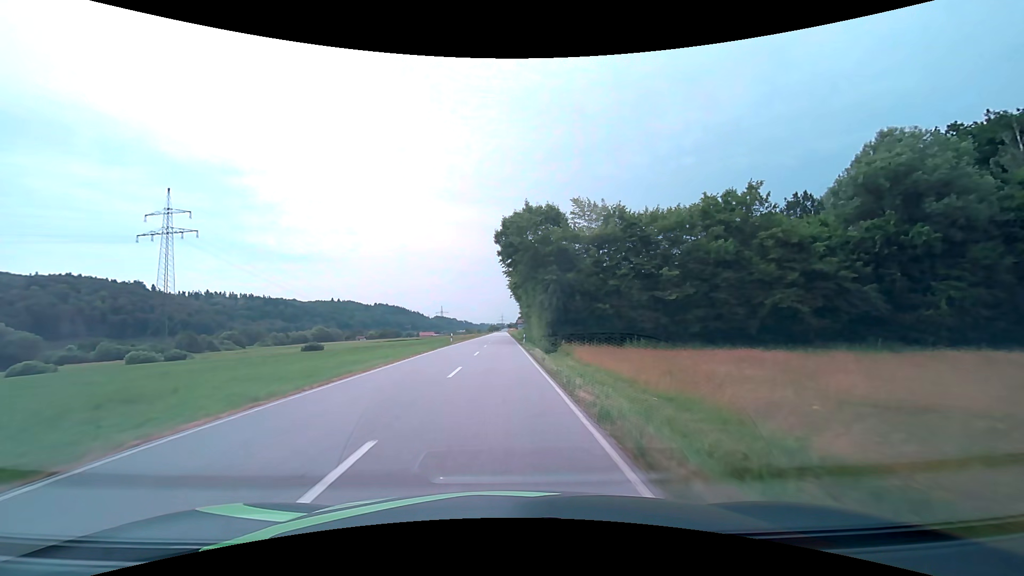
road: secondary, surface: asphalt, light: Day
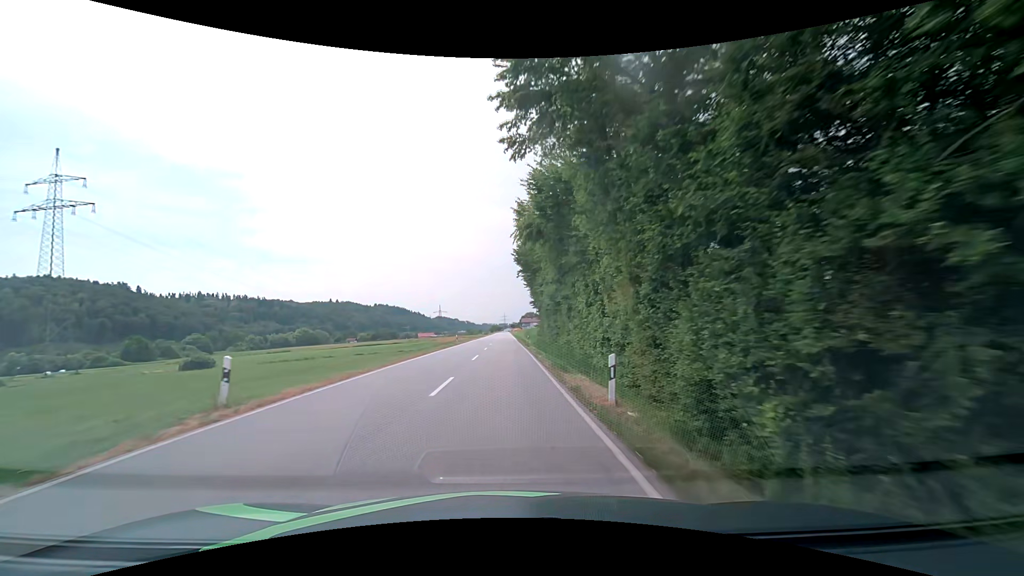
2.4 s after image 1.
(-0.3, +40.2) m; -1°
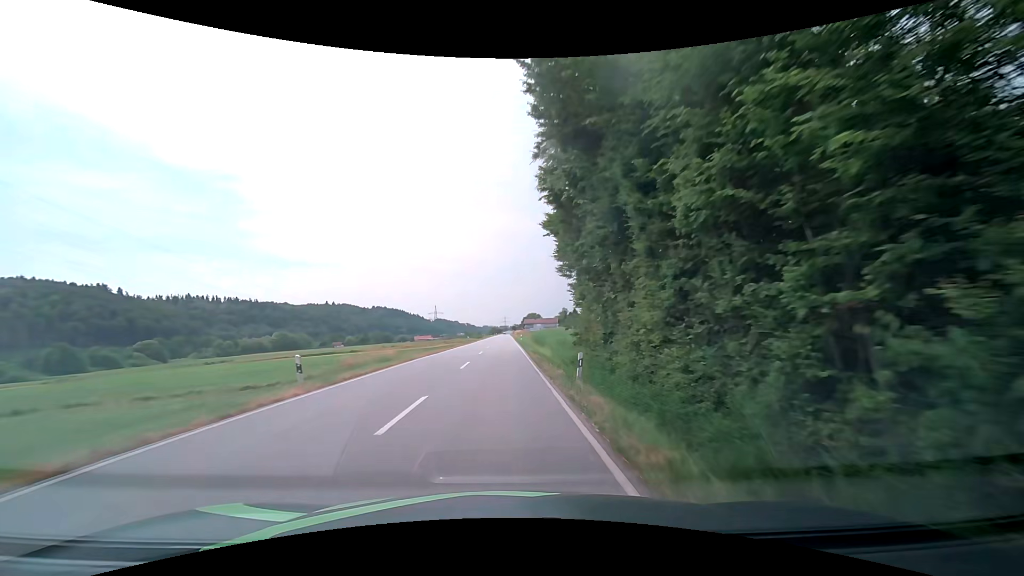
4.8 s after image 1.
(+0.1, +39.6) m; 0°
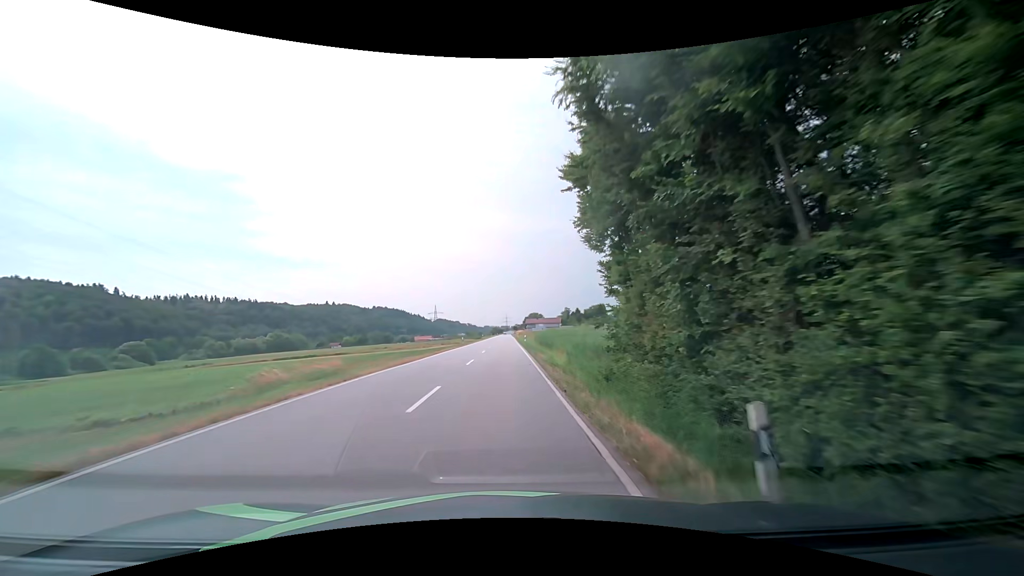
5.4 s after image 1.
(0.0, +10.2) m; 0°
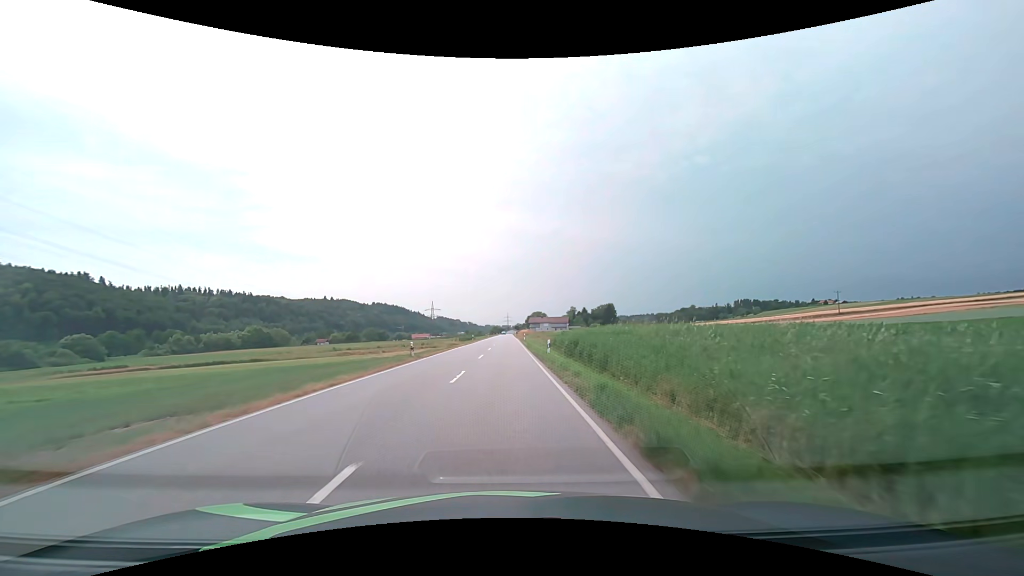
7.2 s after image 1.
(0.0, +31.6) m; 0°
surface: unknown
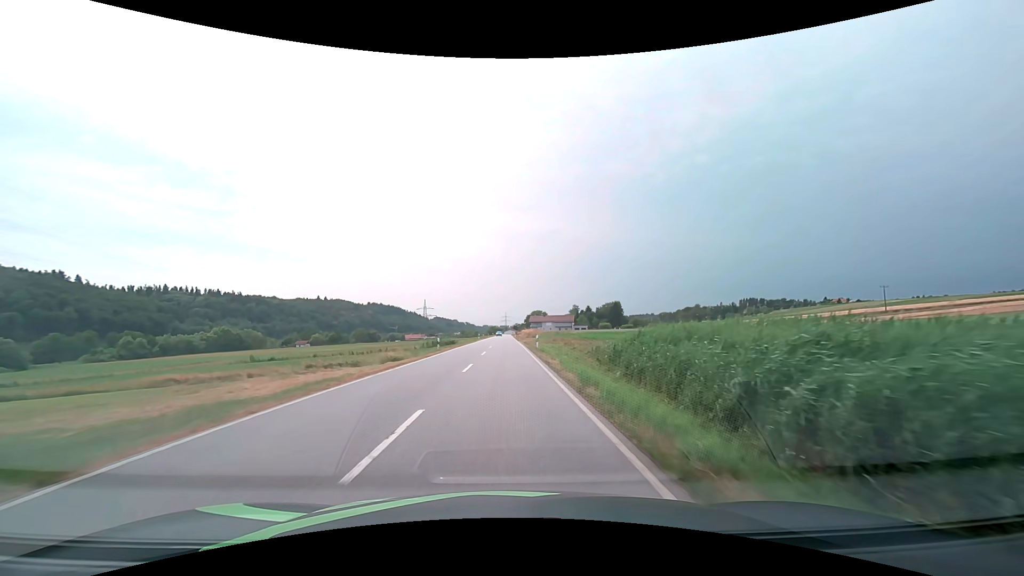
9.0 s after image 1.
(+0.1, +32.8) m; 0°
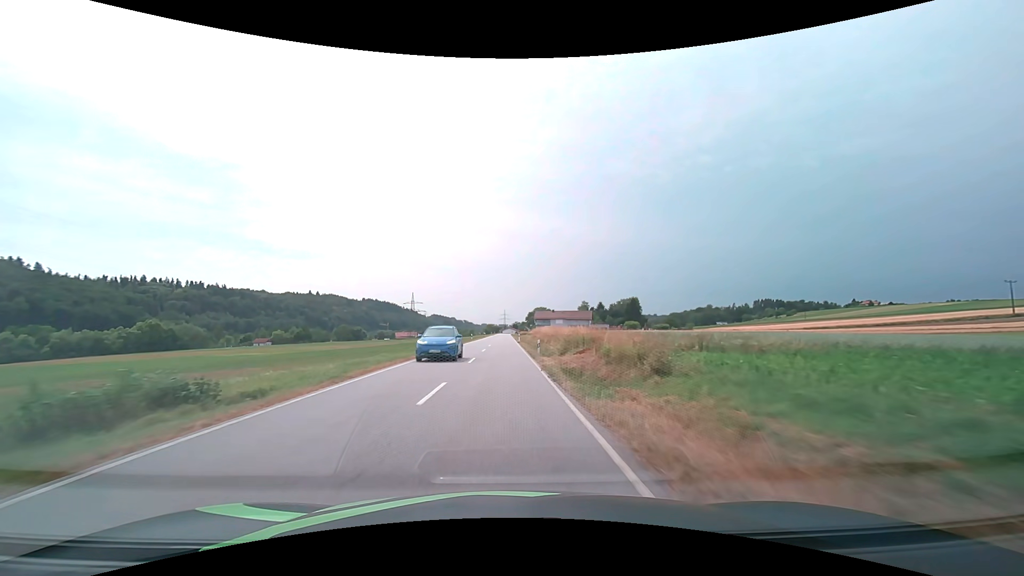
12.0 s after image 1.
(+0.2, +55.6) m; 0°
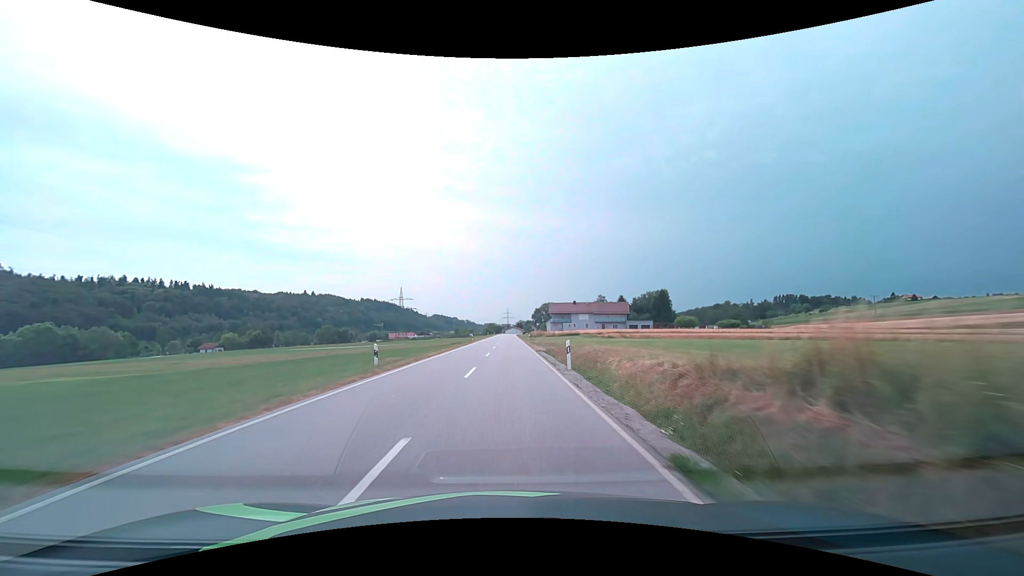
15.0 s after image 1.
(-0.4, +55.0) m; 0°
(0, +10) (0, +20) (0, +30) (0, +40) (0, +50) (0, +60) (0, +70) (0, +80) (+1, +90) (+1, +100) m
